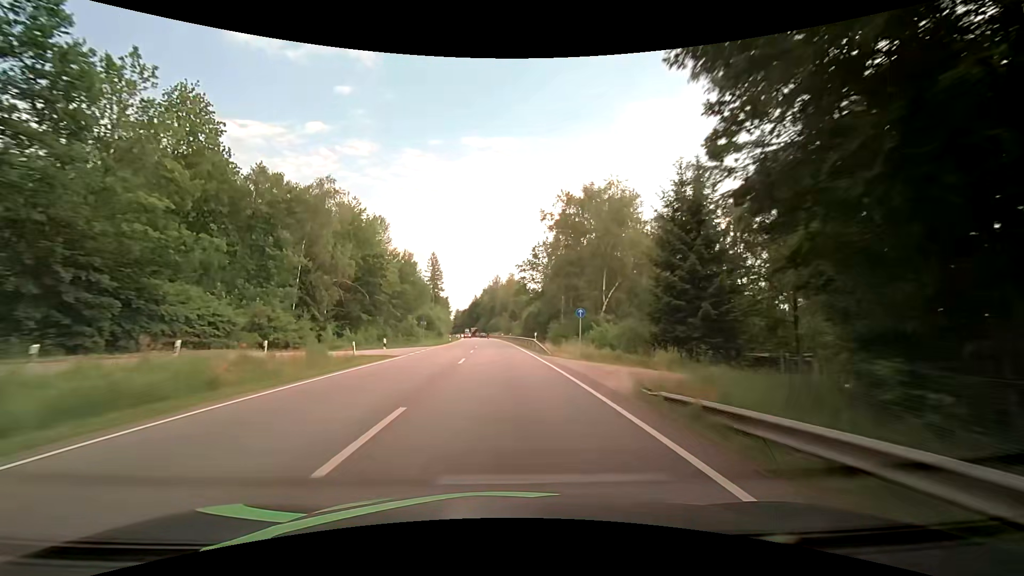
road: primary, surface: asphalt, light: Day
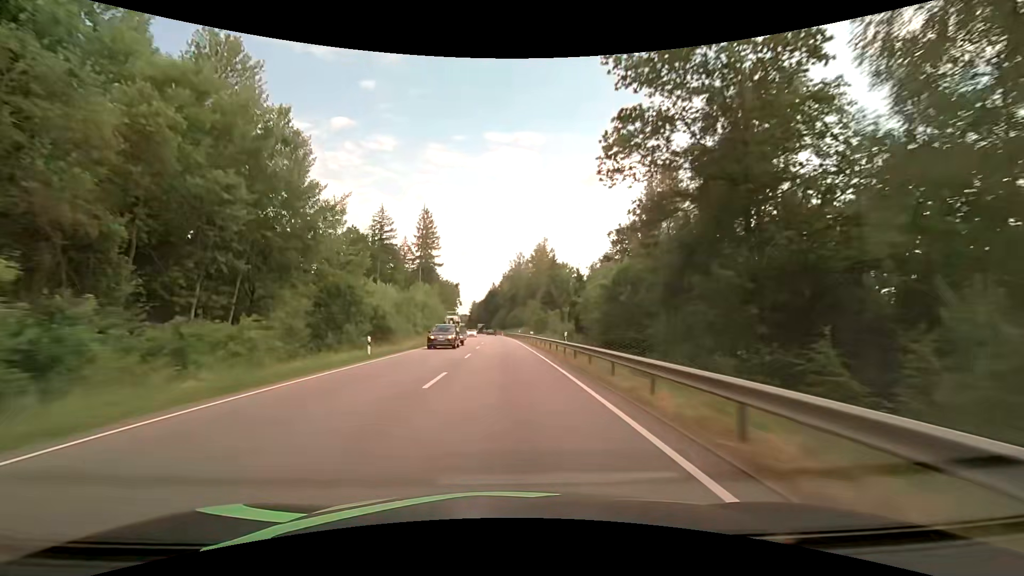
(-1.5, +58.0) m; -3°
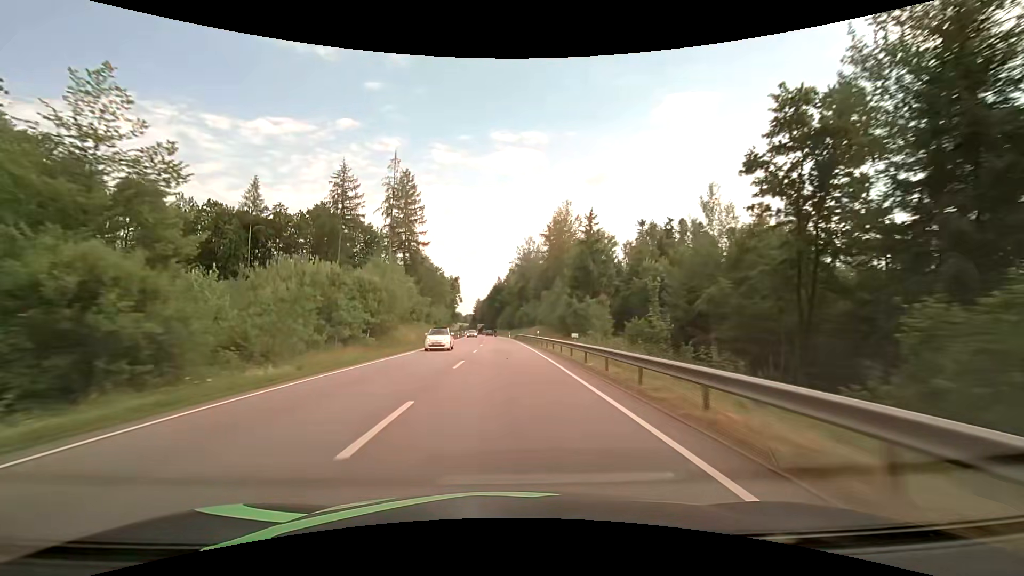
(-0.2, +30.2) m; -1°
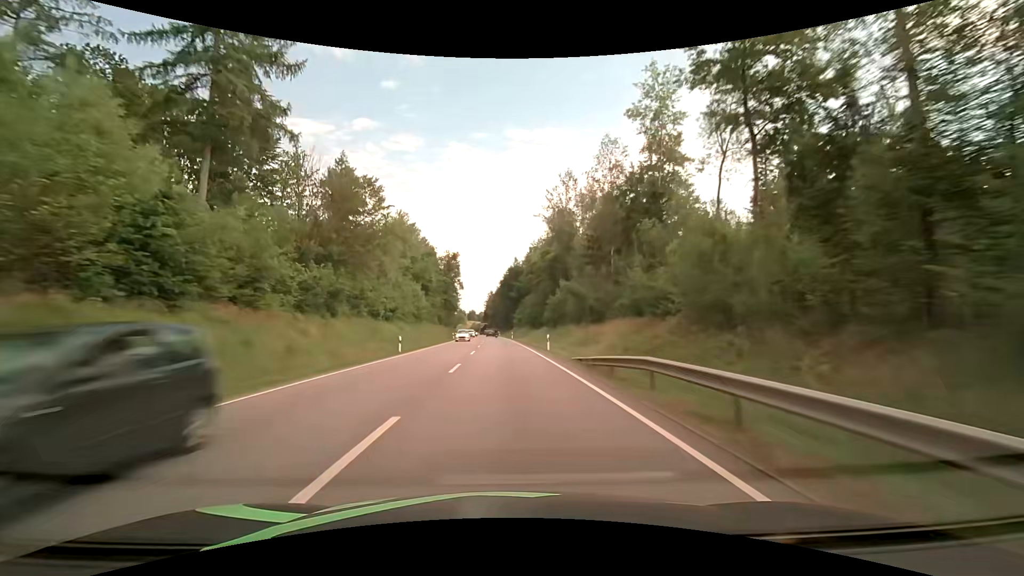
(-1.1, +61.6) m; -2°
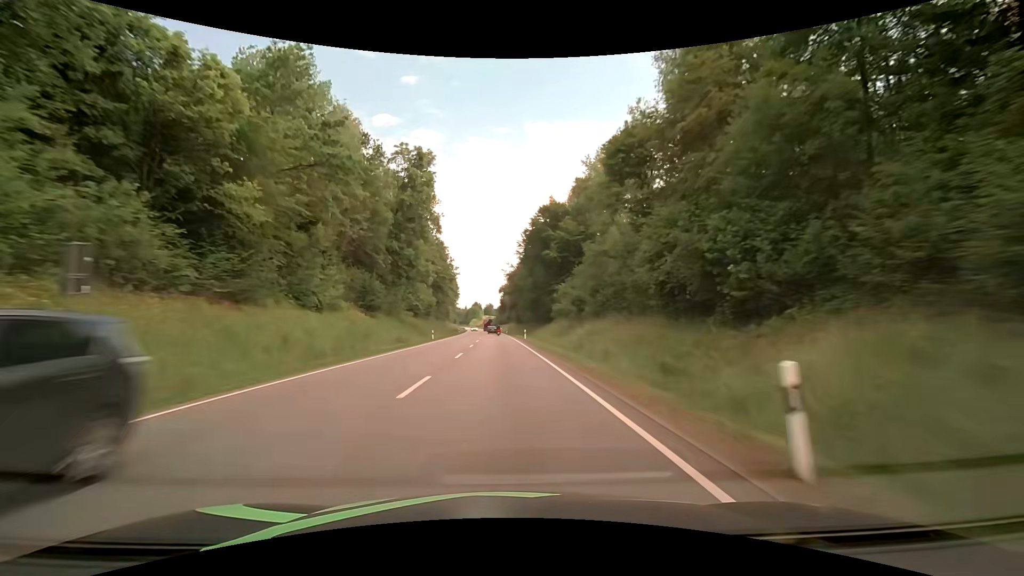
(-1.7, +78.0) m; -2°
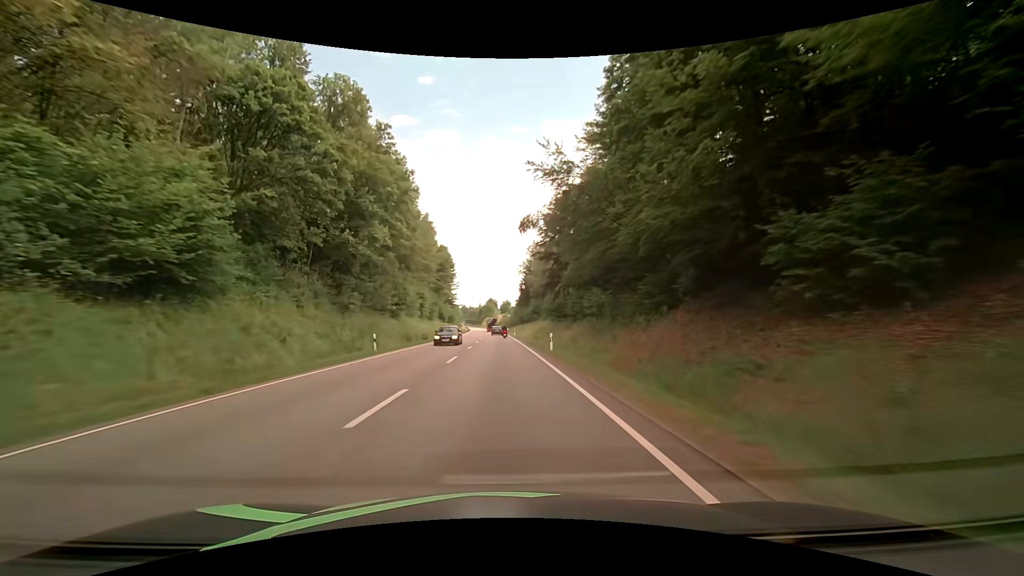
(-1.6, +74.1) m; -2°
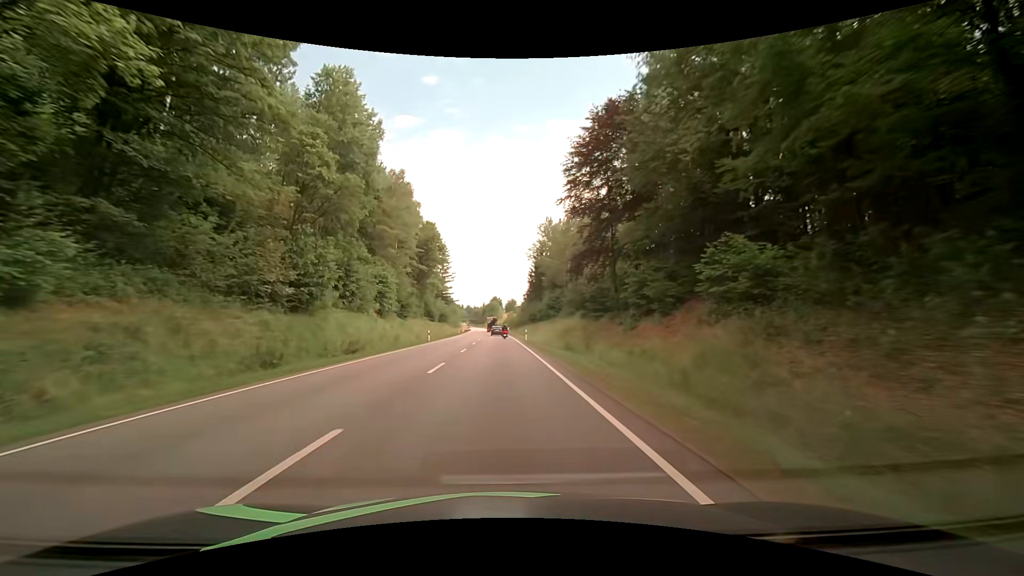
(-0.1, +28.0) m; 0°
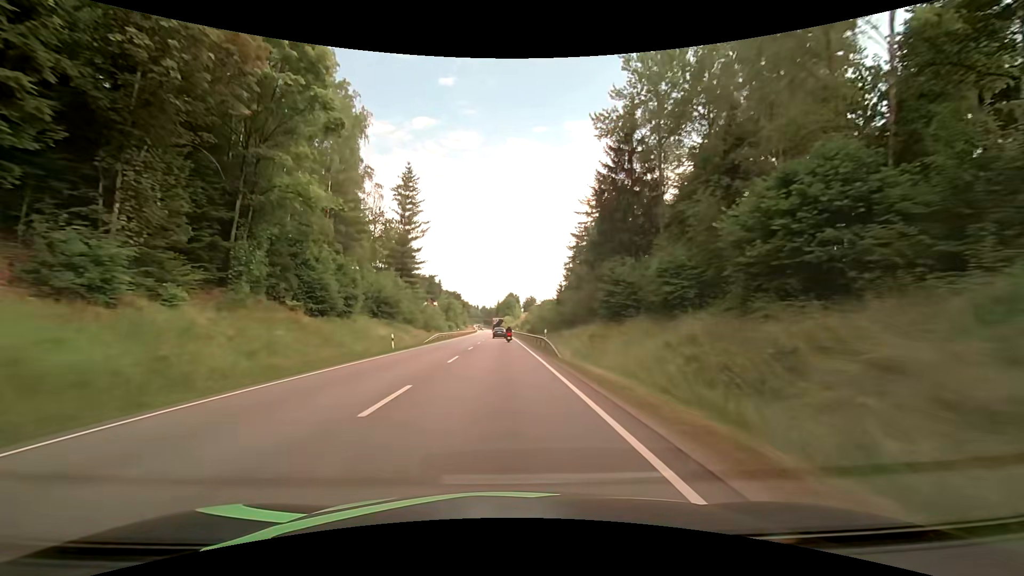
(-2.1, +66.5) m; -4°
(0, +10) (0, +20) (0, +30) (0, +40) (0, +50) (0, +60) (0, +70) (0, +80) (-1, +90) (-1, +100) m
